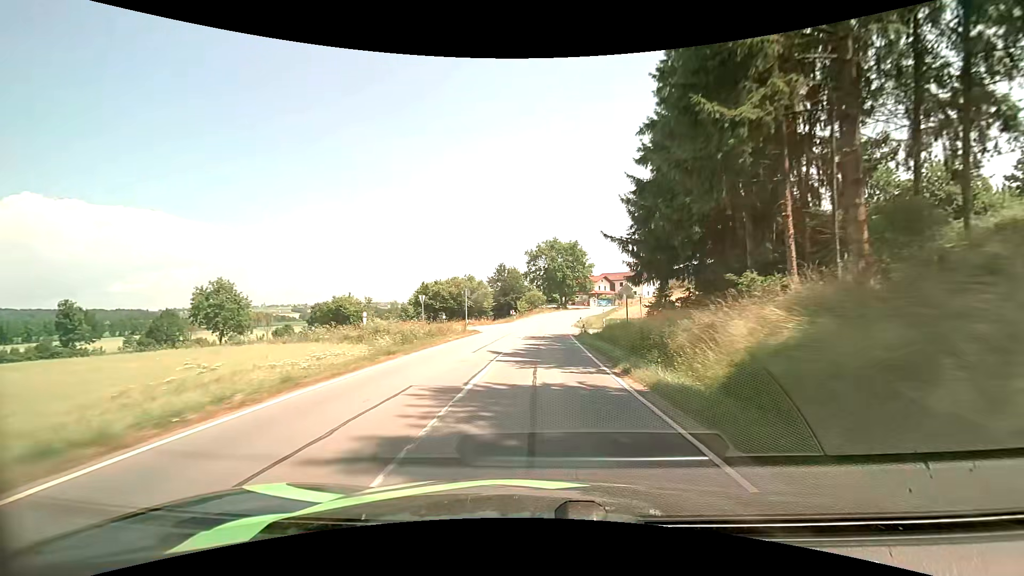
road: secondary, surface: asphalt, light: Day
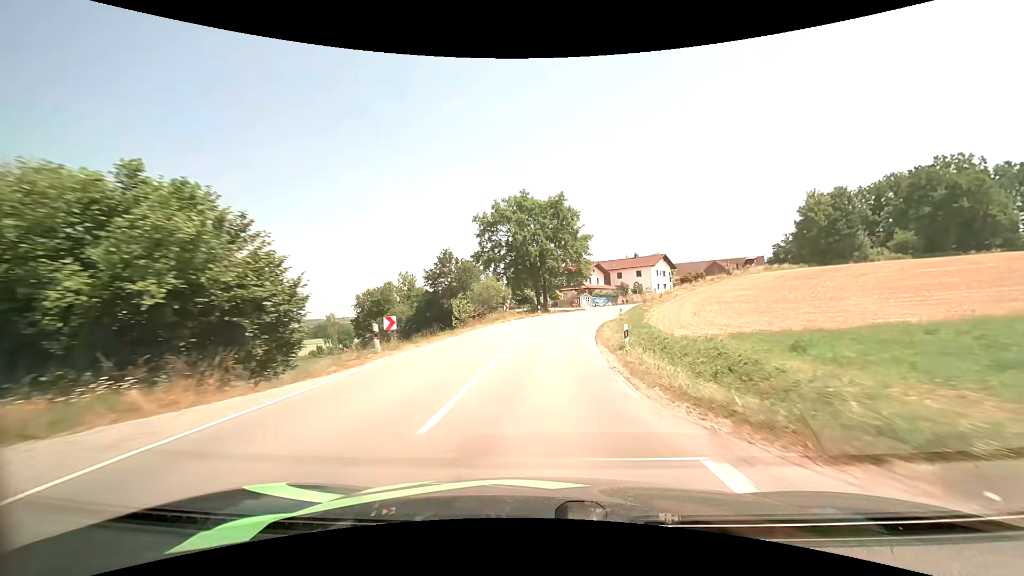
(+1.1, +44.6) m; +4°
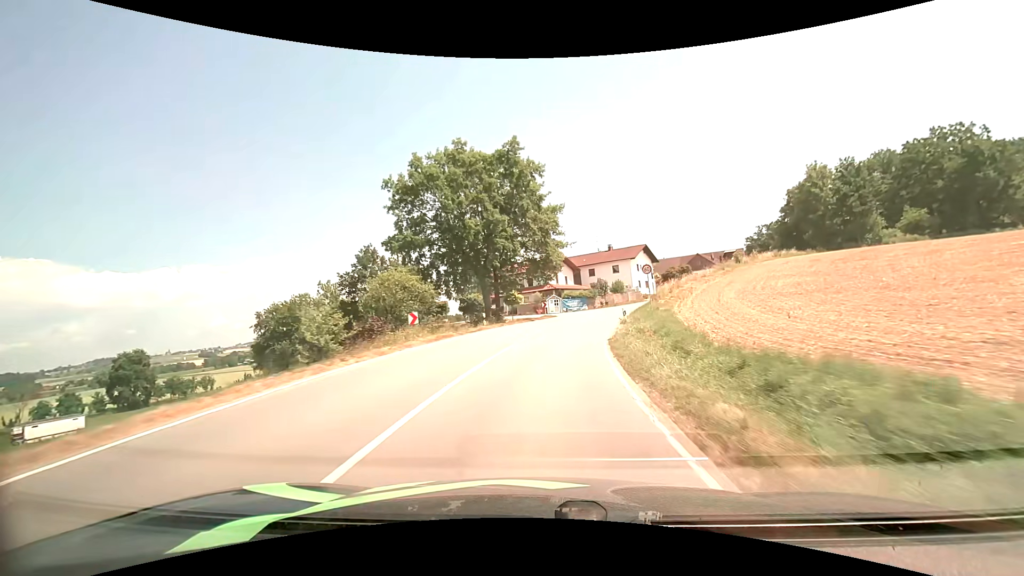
(+0.8, +21.0) m; +4°
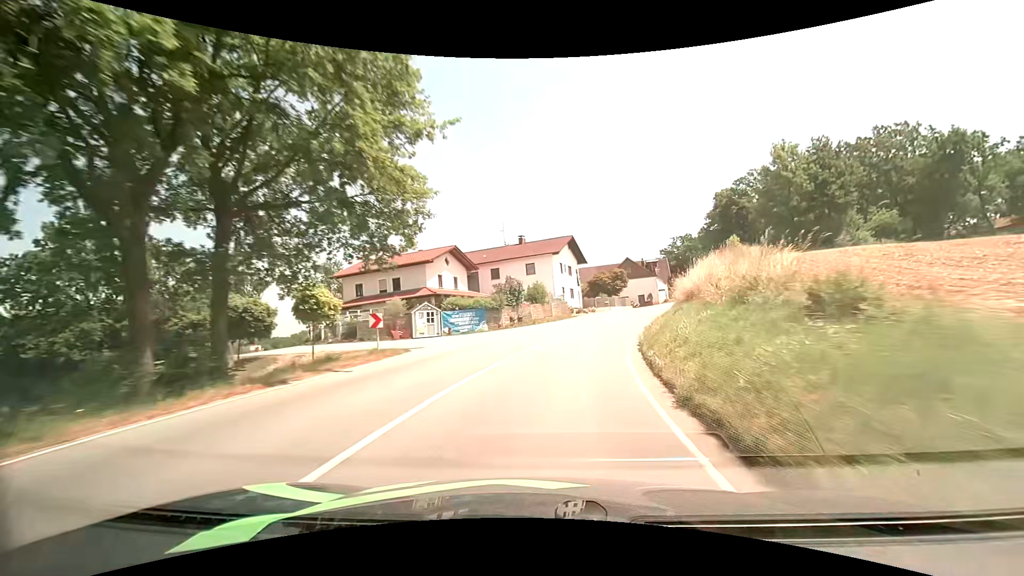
(+2.3, +28.2) m; +11°
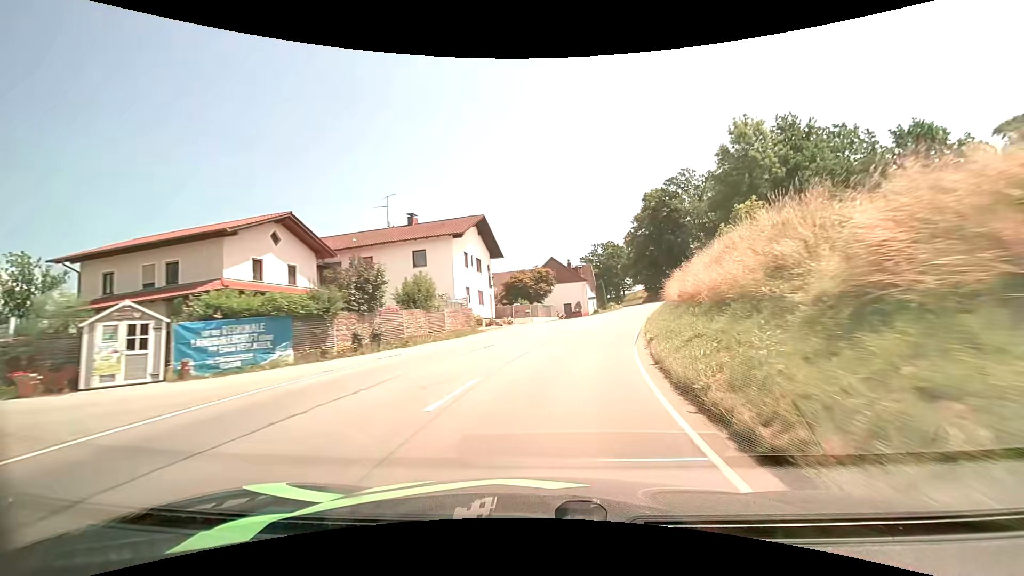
(+1.4, +17.9) m; +10°
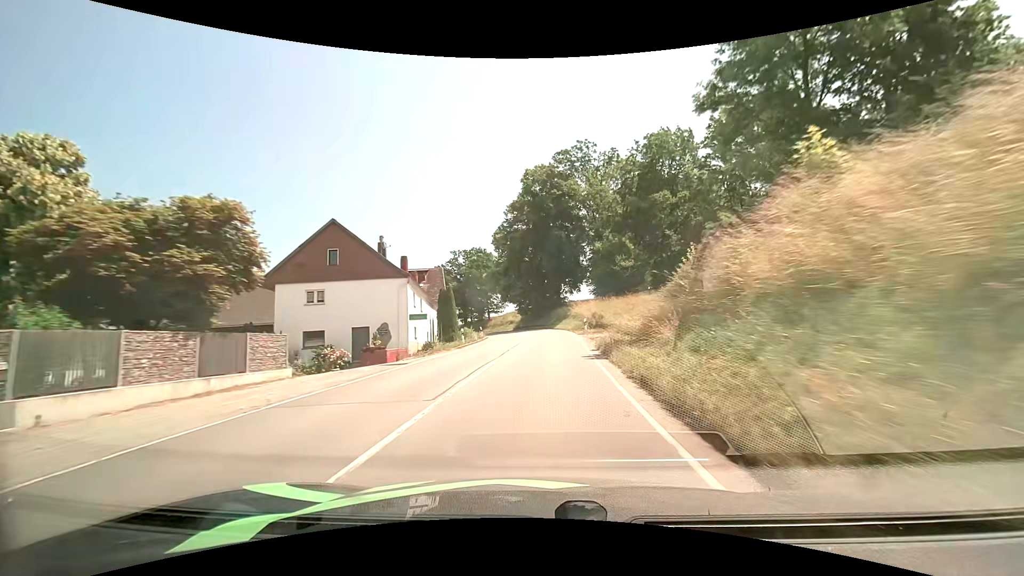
(+6.0, +37.1) m; +15°
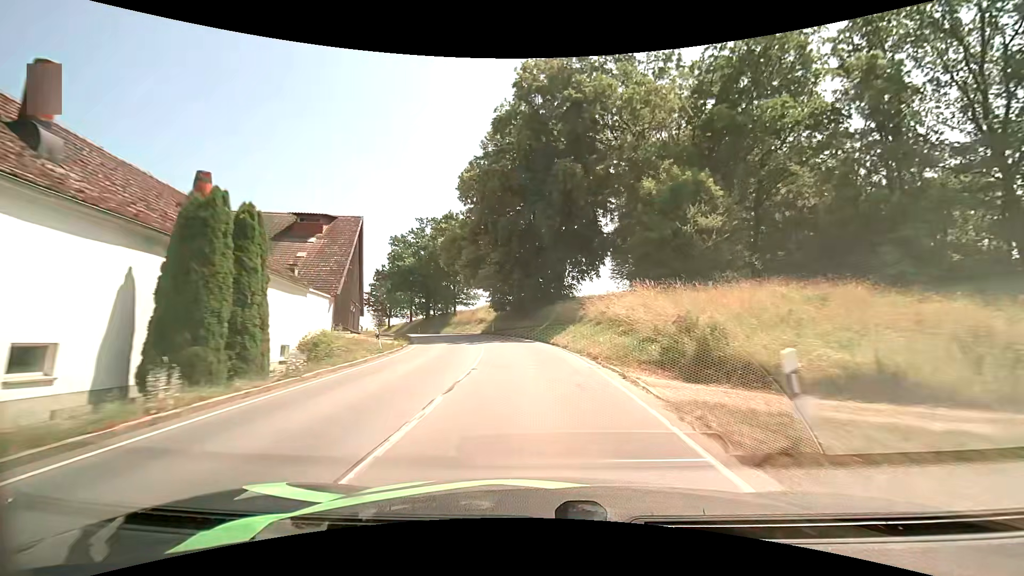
(+0.7, +30.0) m; +1°
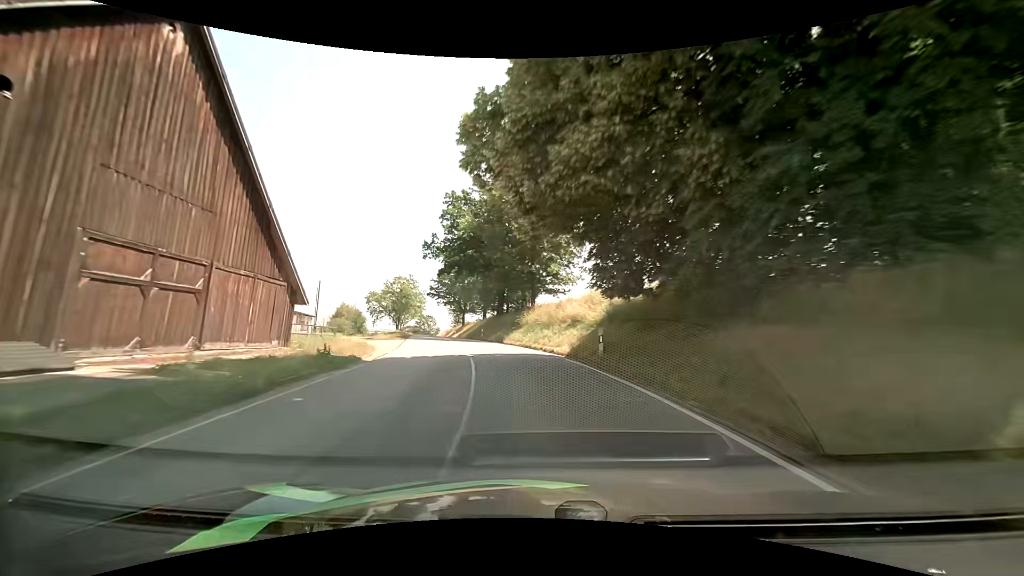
(-2.2, +29.4) m; -11°
(-1, +10) (-2, +20) (-4, +30) (-6, +39) (-8, +49) (-11, +59) (-13, +69) (-16, +78) (-18, +88) (-21, +98) m
